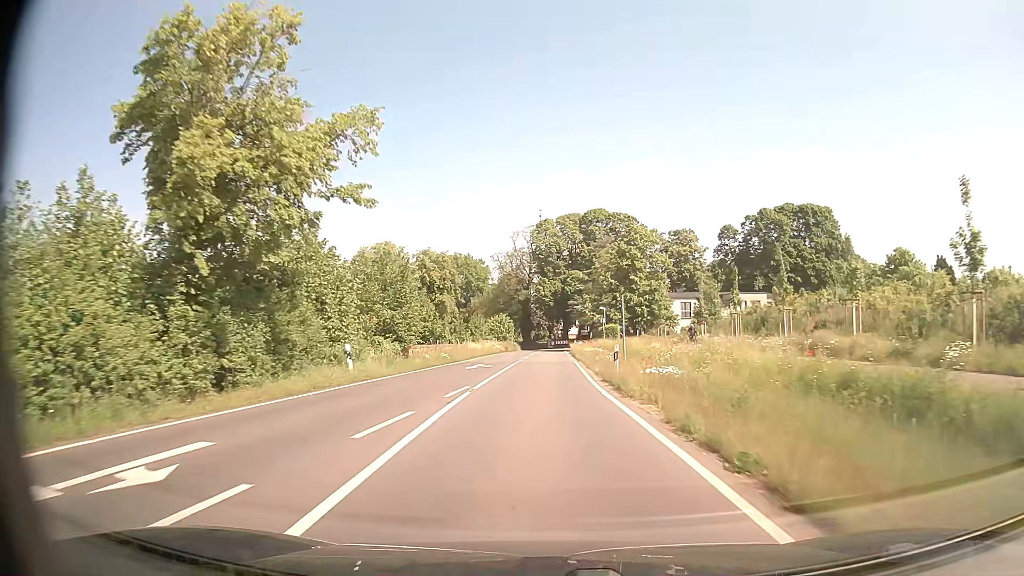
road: secondary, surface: asphalt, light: Day
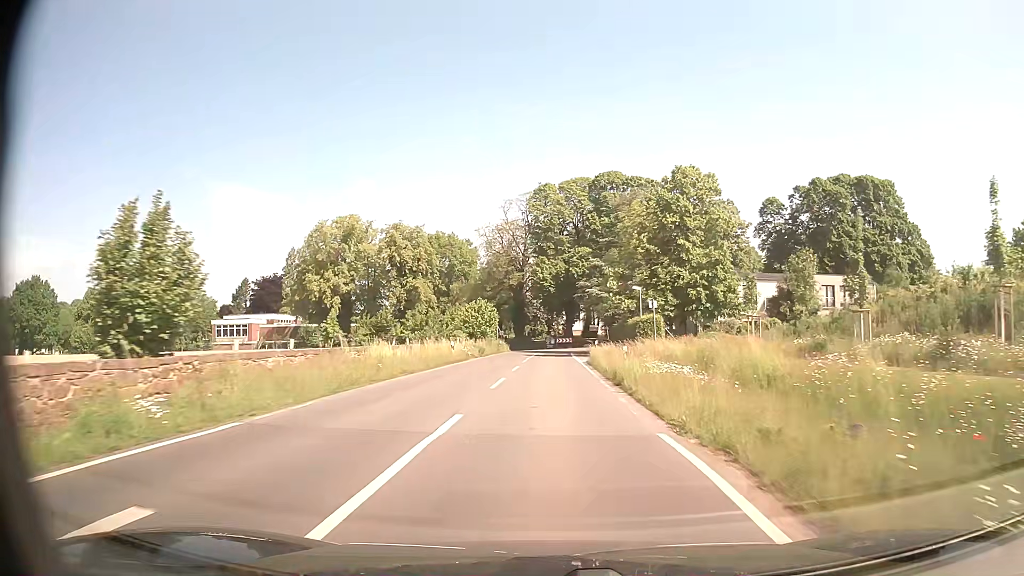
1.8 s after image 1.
(-0.4, +28.1) m; 0°
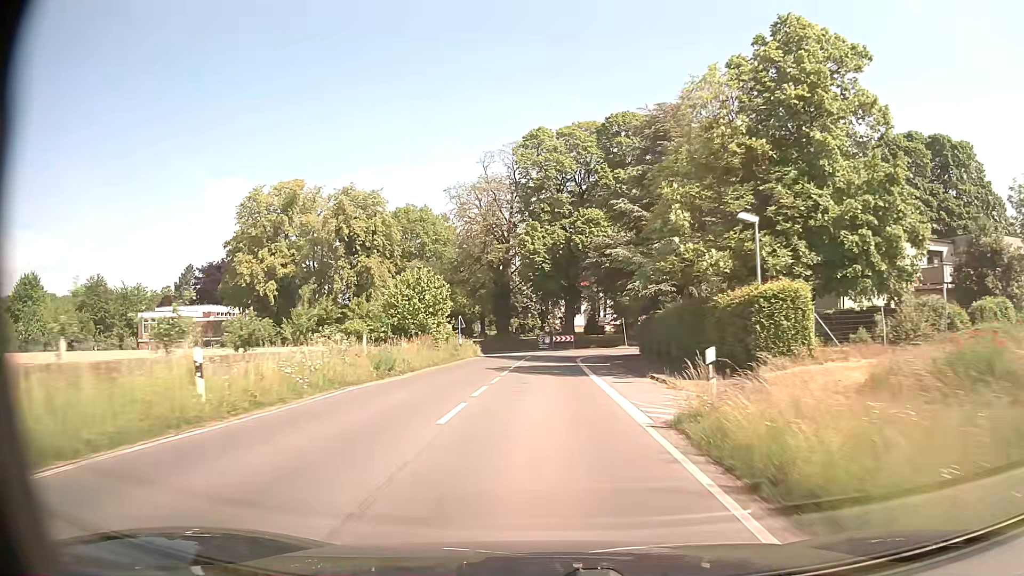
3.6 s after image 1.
(+0.3, +26.8) m; 0°
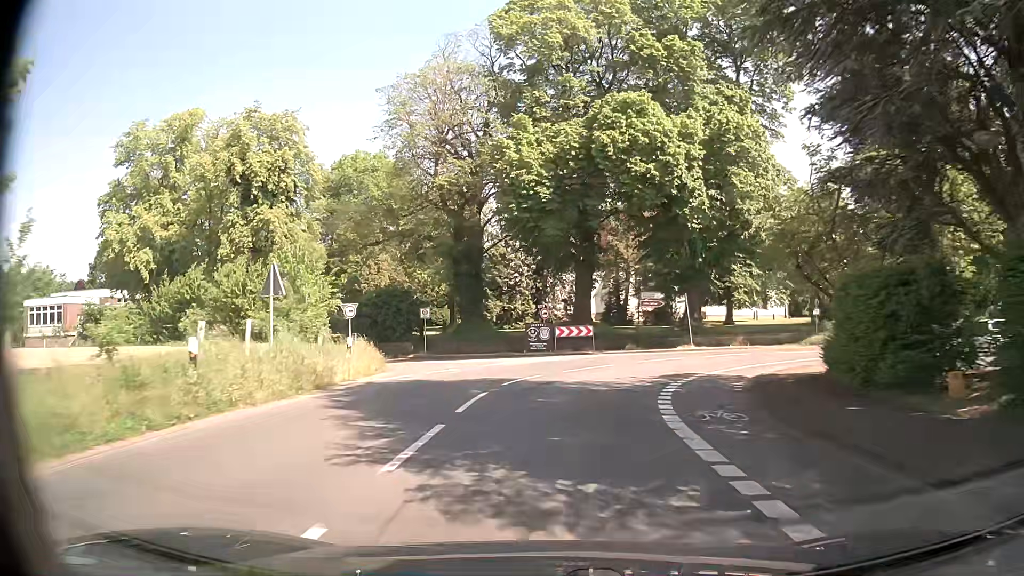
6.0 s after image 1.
(0.0, +31.3) m; 0°
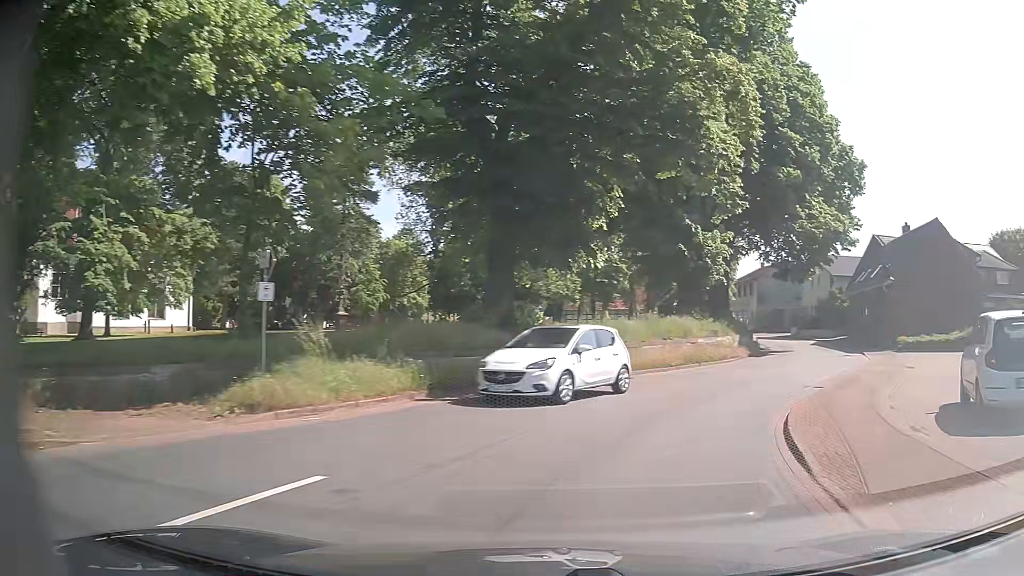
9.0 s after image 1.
(+8.3, +26.7) m; +48°
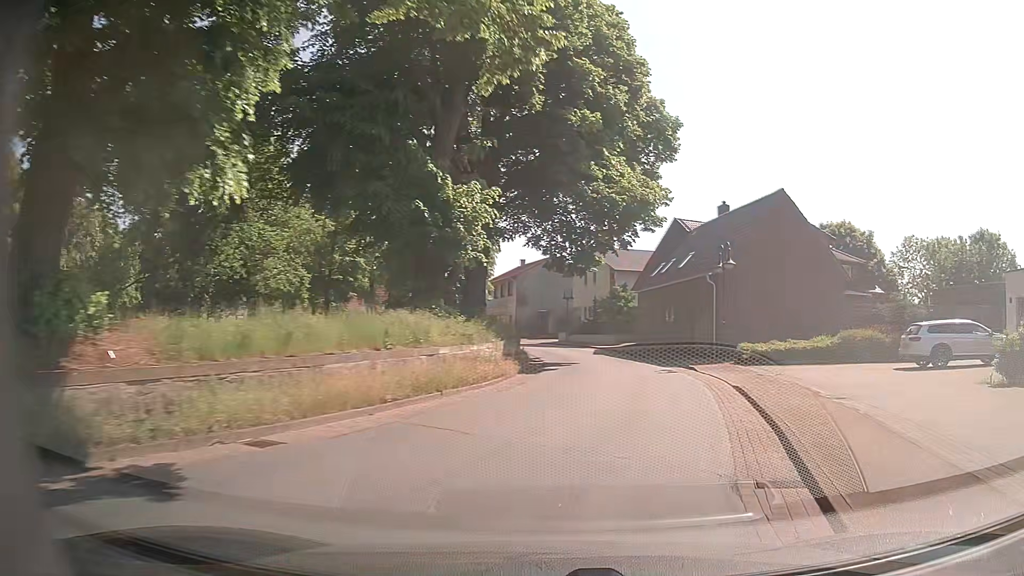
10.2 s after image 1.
(+2.3, +11.5) m; +21°
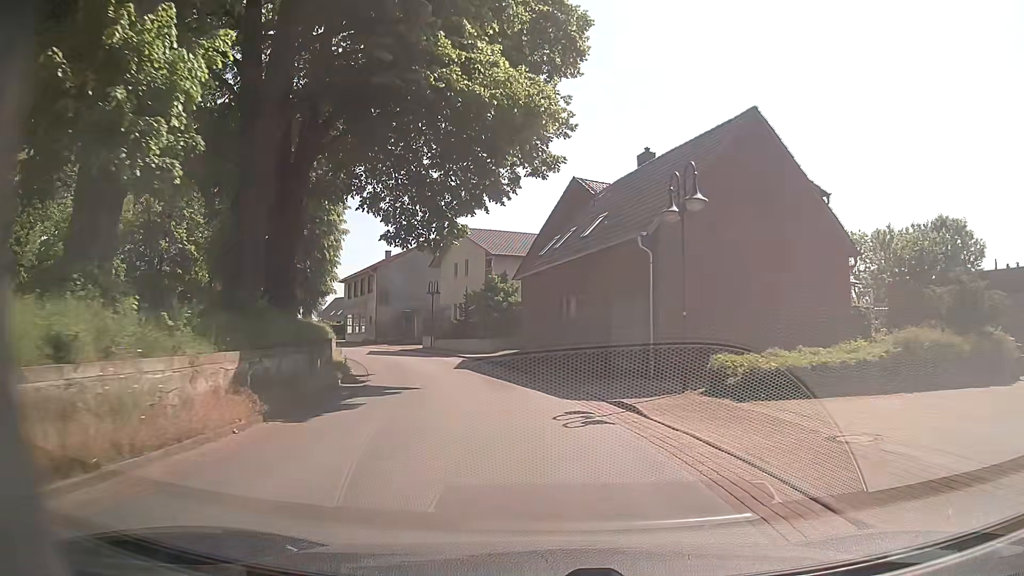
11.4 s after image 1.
(+2.0, +12.8) m; +12°
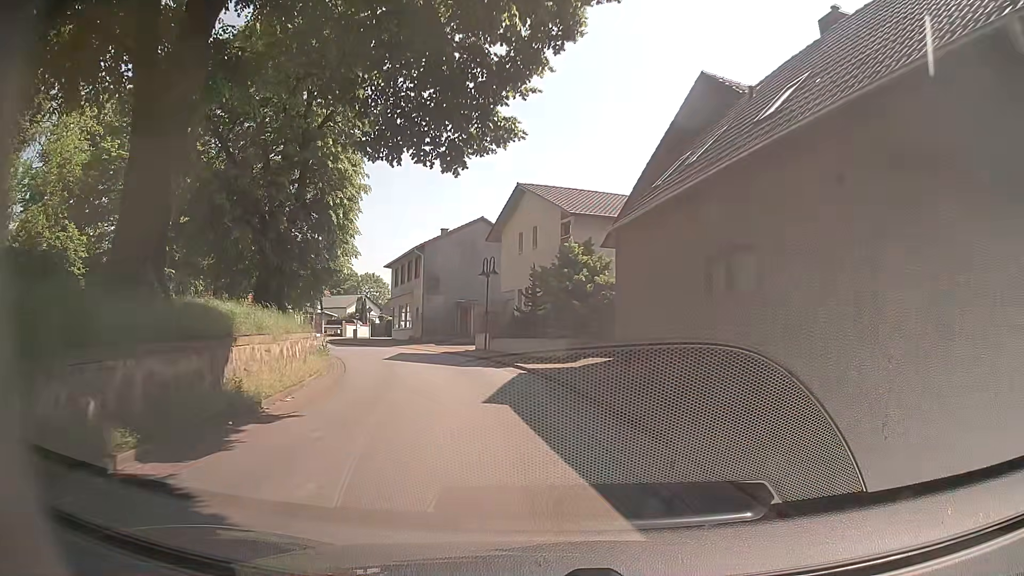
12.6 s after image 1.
(-0.7, +13.5) m; -7°
(0, +10) (-2, +20) (-4, +30) (-9, +39) (-15, +46) (-23, +52) (-32, +57) (-42, +59) (-51, +61) (-61, +60) m
